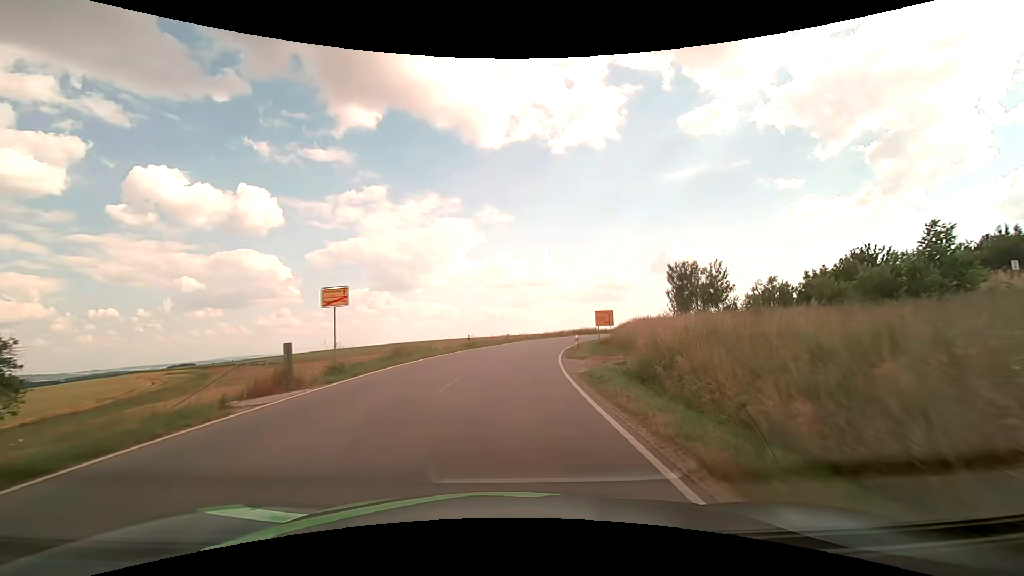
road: tertiary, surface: asphalt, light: Day
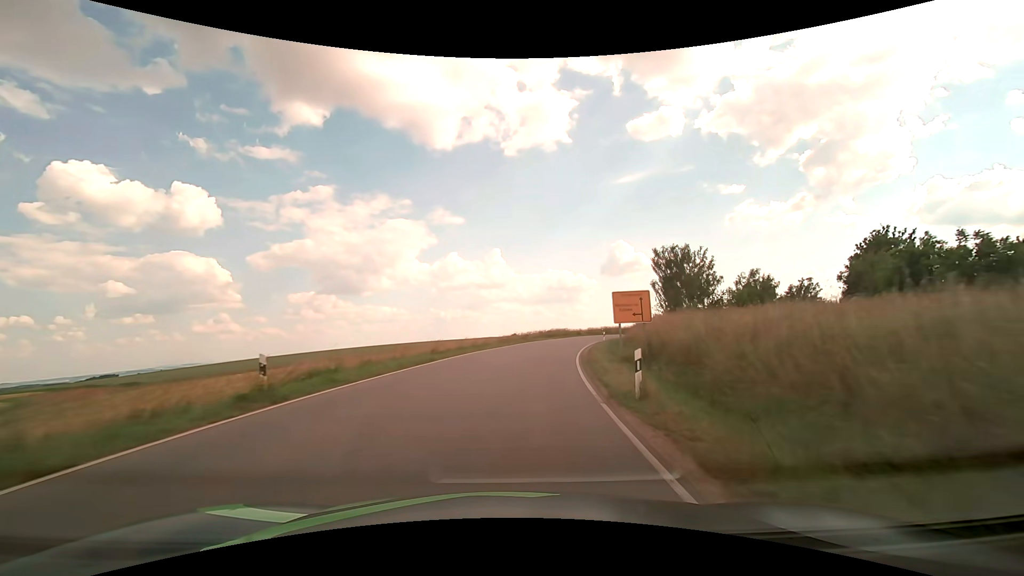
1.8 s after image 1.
(+1.0, +25.8) m; +5°
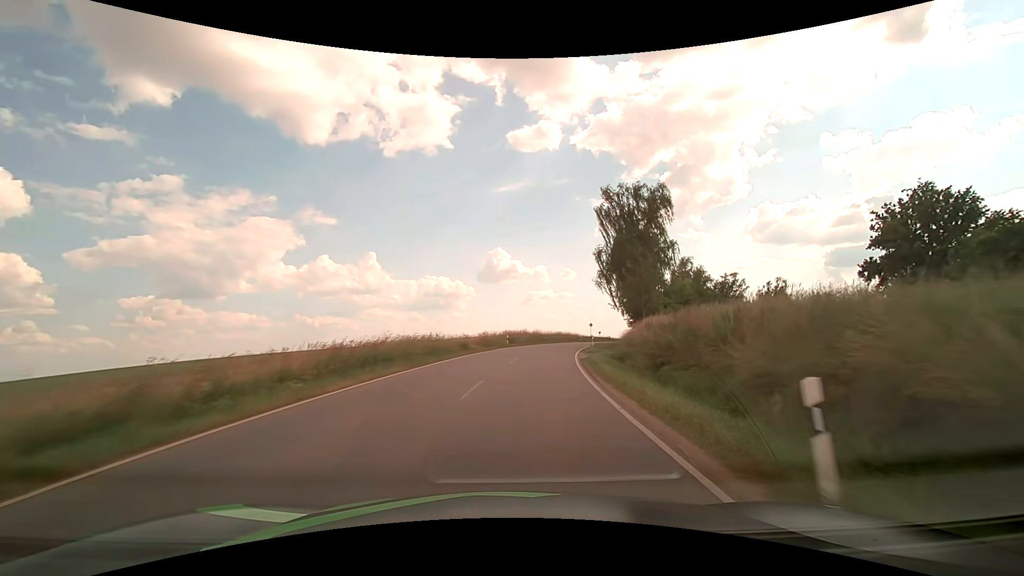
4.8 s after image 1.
(+5.4, +45.7) m; +14°
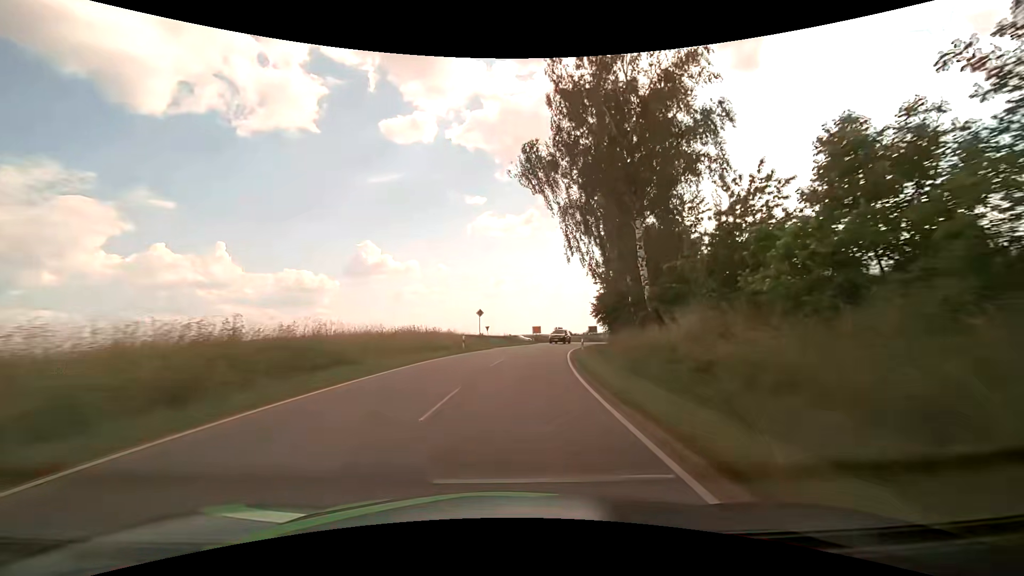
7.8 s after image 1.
(+6.0, +49.5) m; +14°
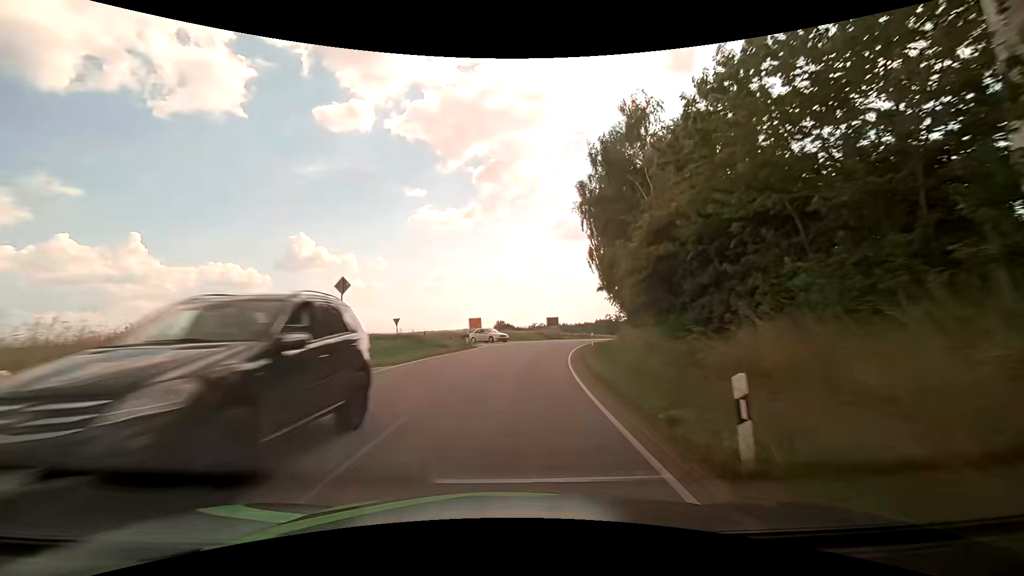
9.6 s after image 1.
(+1.8, +26.6) m; +7°
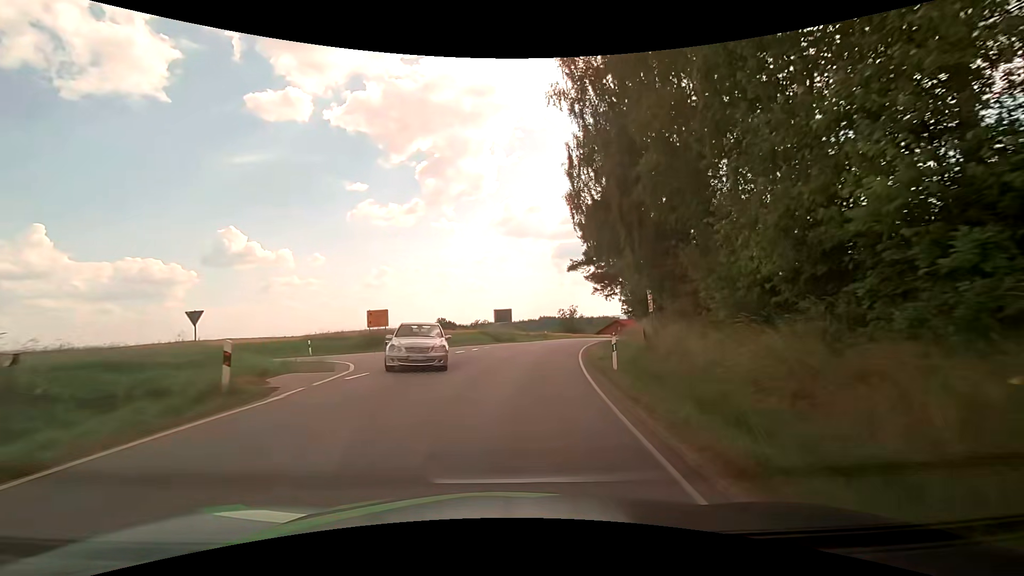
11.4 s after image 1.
(+1.1, +22.4) m; +6°
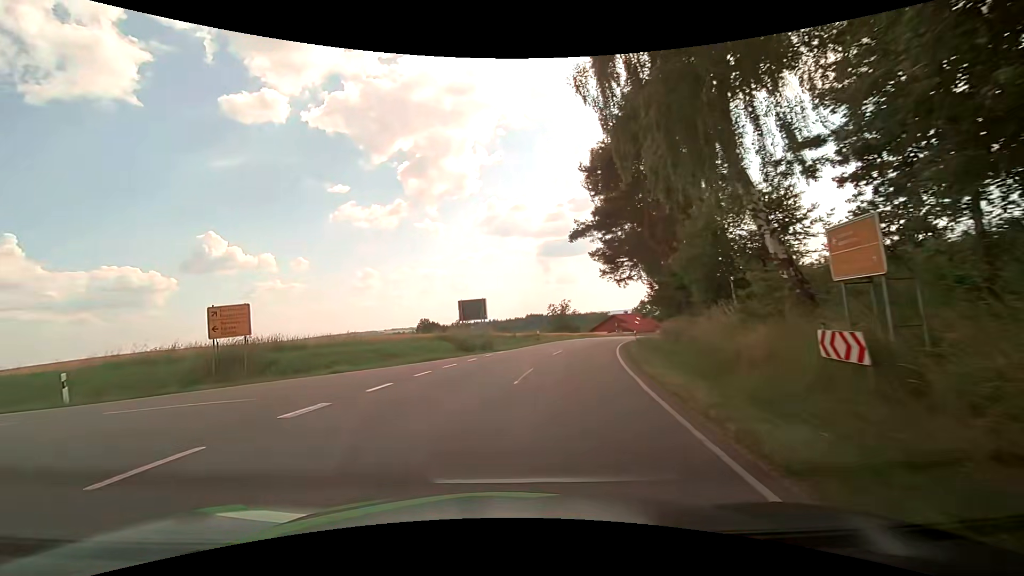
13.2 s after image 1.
(+0.9, +16.2) m; +2°
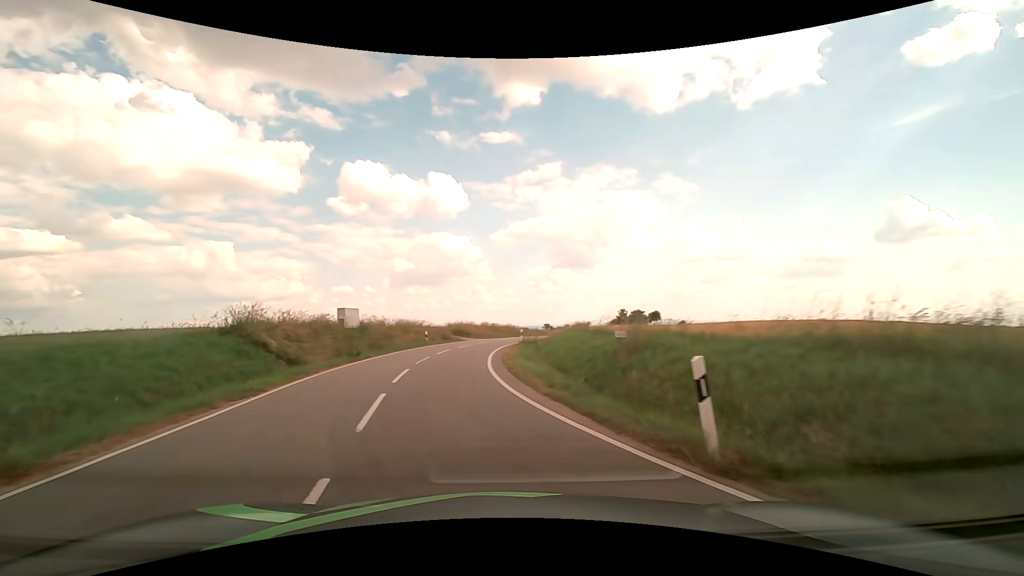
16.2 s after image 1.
(-8.3, +14.1) m; -69°
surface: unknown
